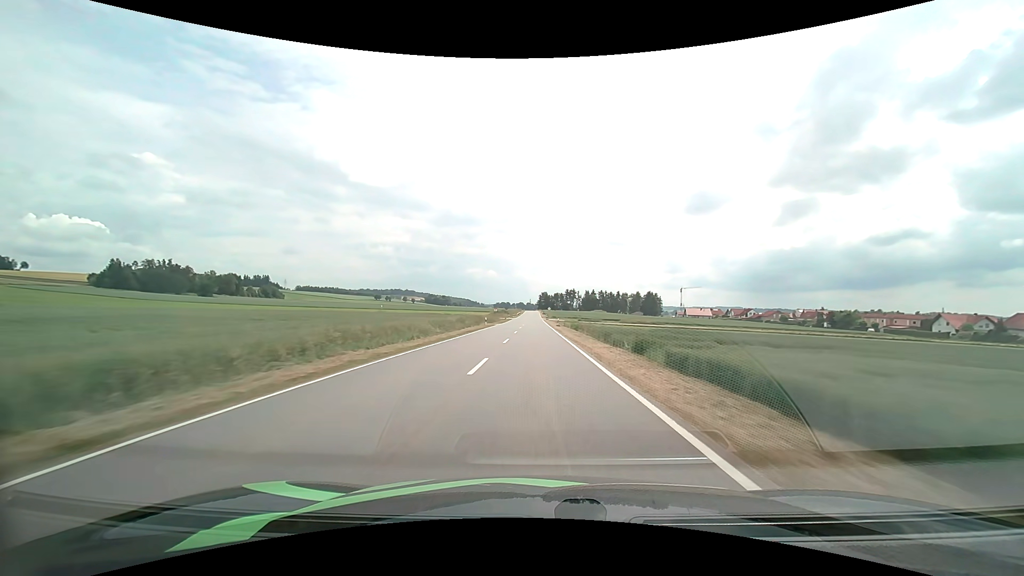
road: tertiary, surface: asphalt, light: Day
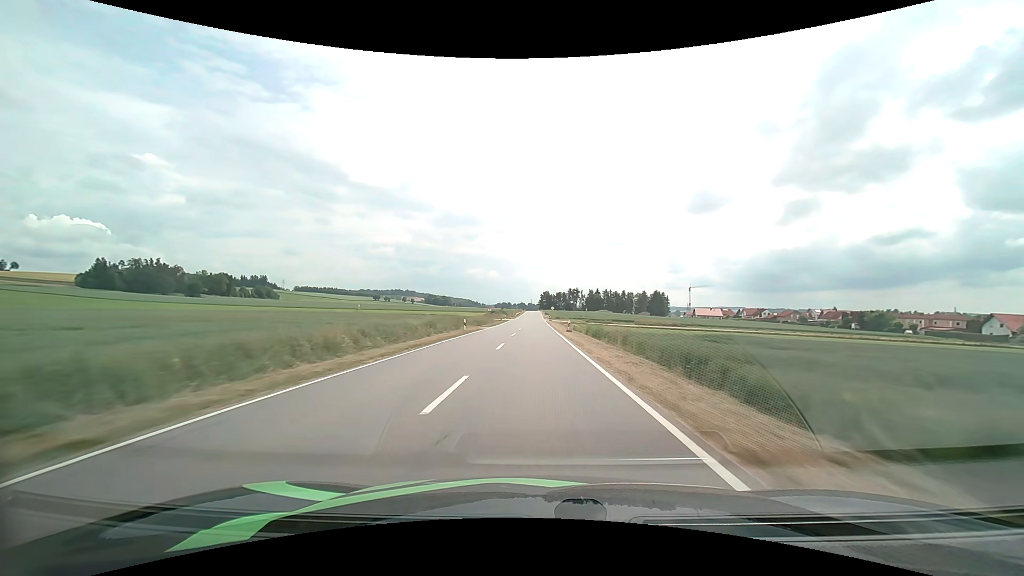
(0.0, +16.5) m; 0°
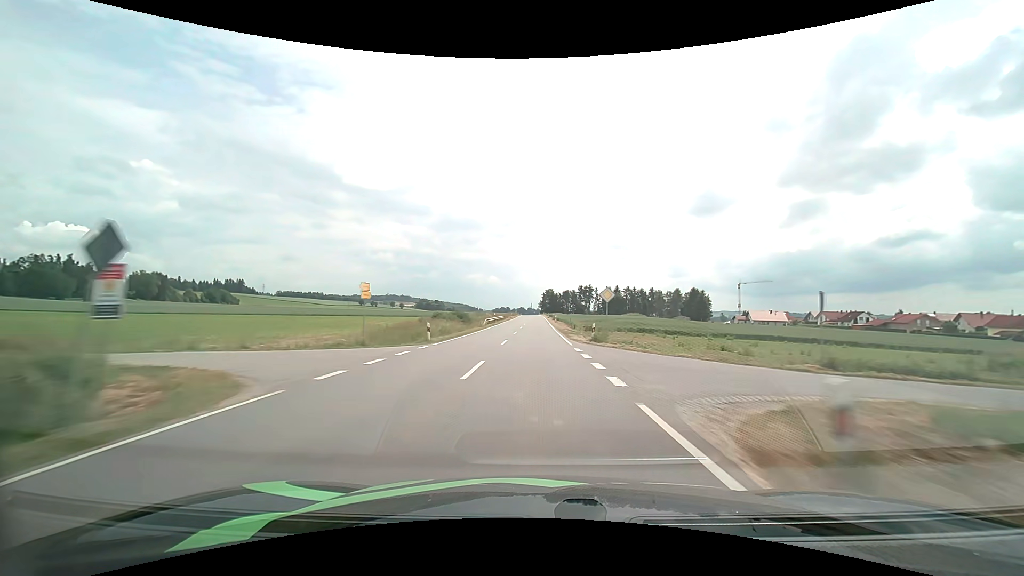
(-0.3, +83.8) m; 0°
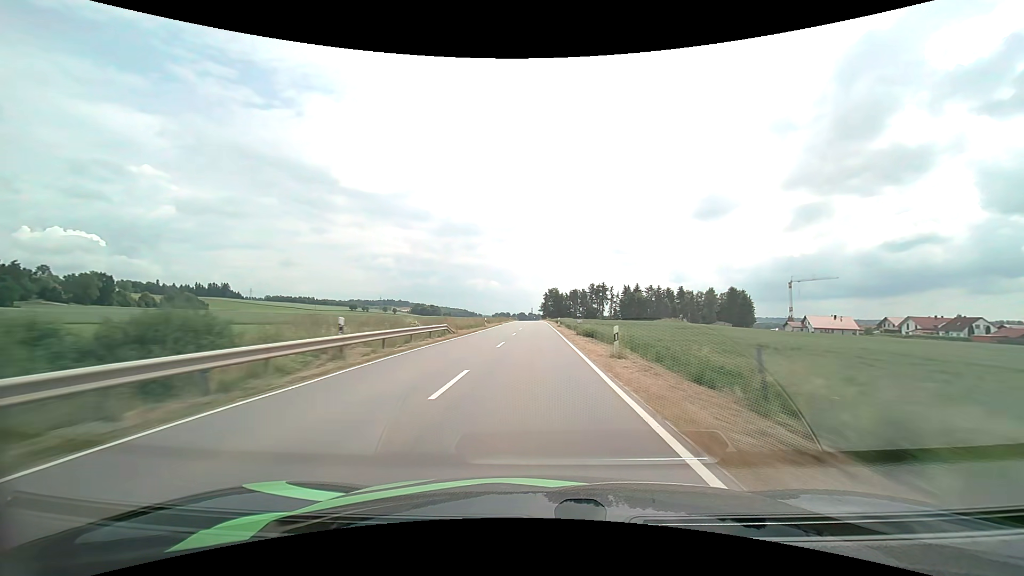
(0.0, +52.1) m; 0°
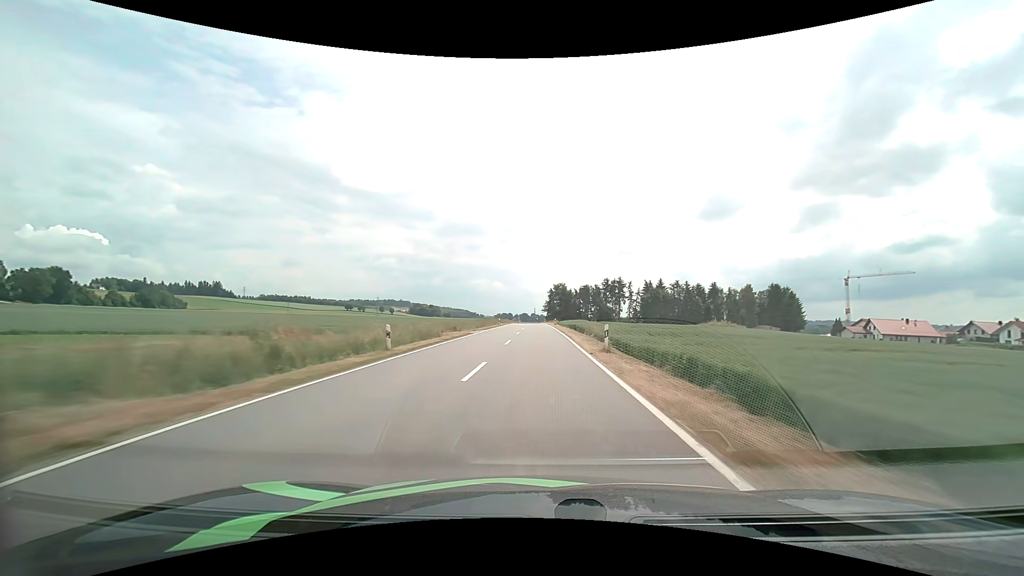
(-0.1, +35.4) m; 0°
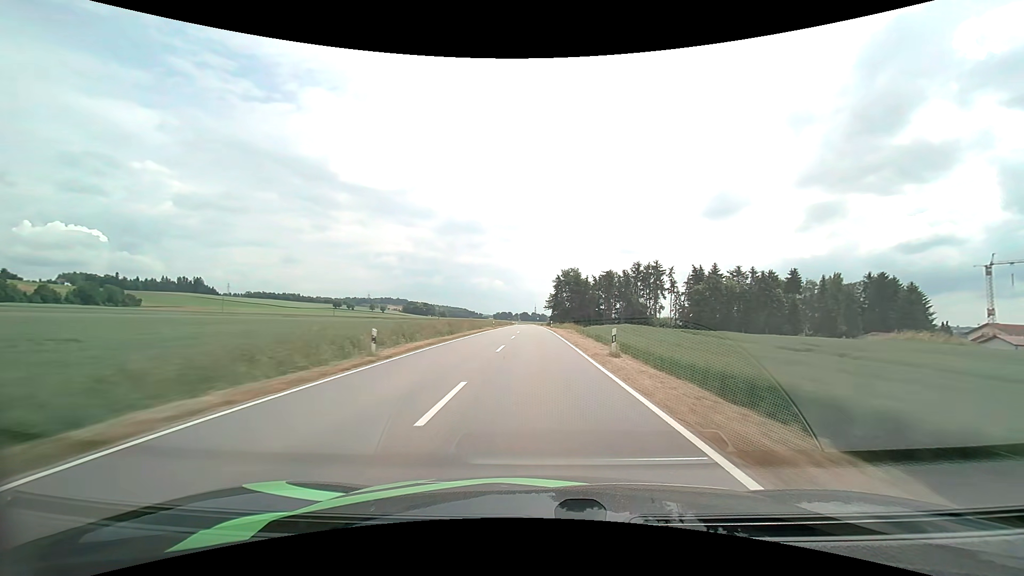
(-0.1, +53.5) m; 0°
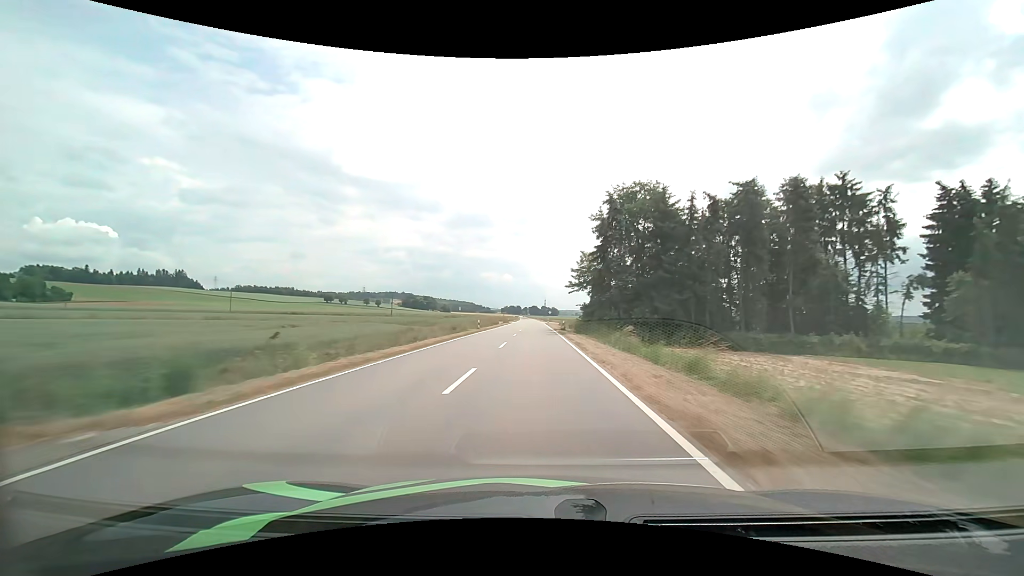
(-0.5, +72.5) m; -1°
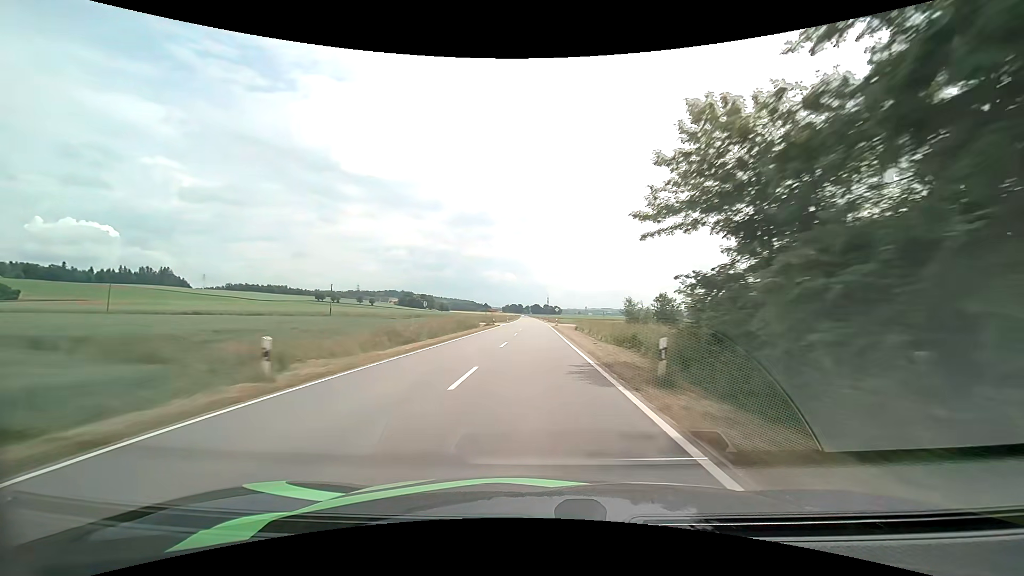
(-0.1, +36.9) m; 0°
(0, +10) (0, +20) (0, +30) (0, +40) (0, +50) (0, +60) (0, +70) (-1, +80) (-1, +90) (-1, +100) m
